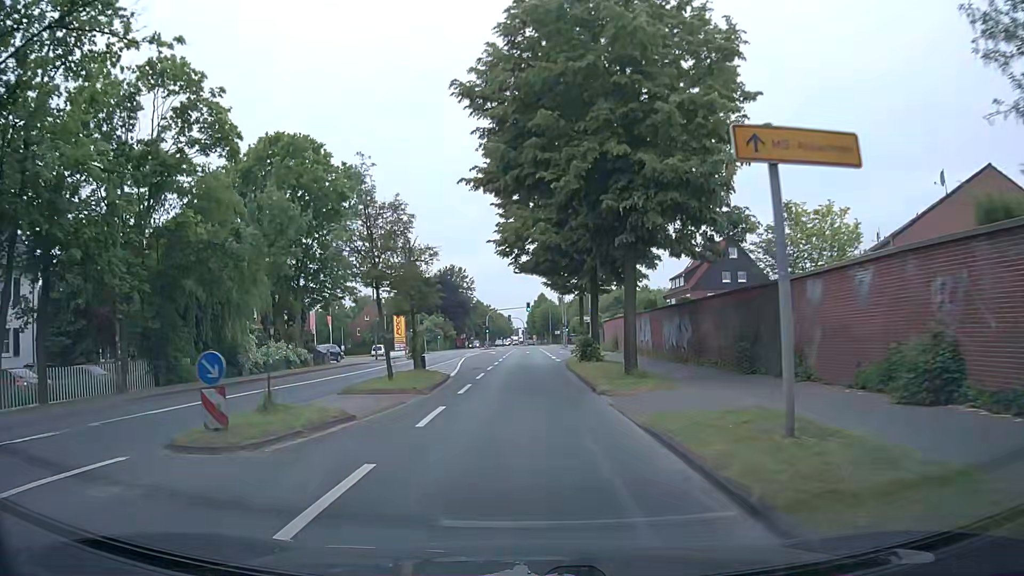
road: secondary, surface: asphalt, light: Day
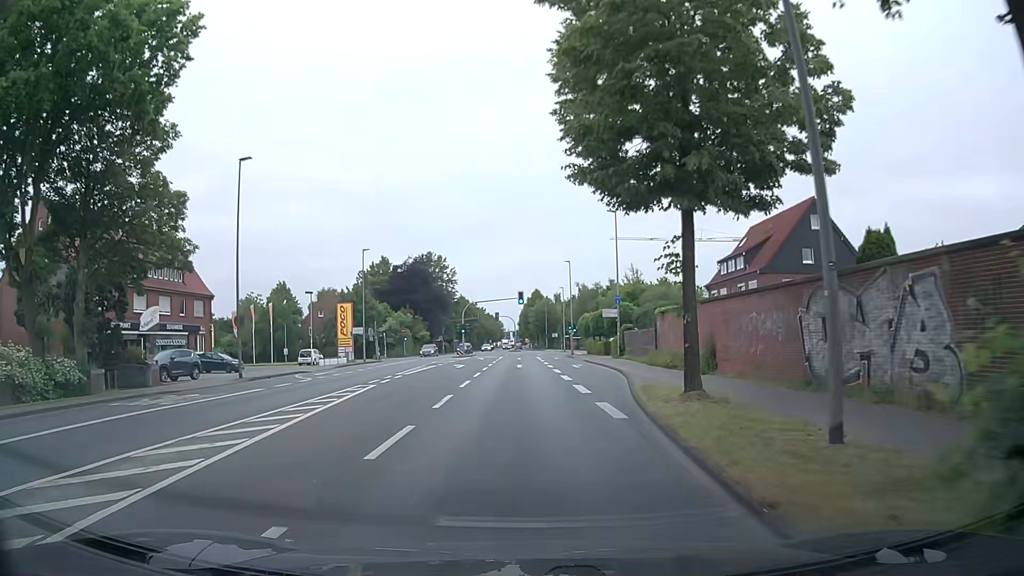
(-0.1, +27.1) m; +1°
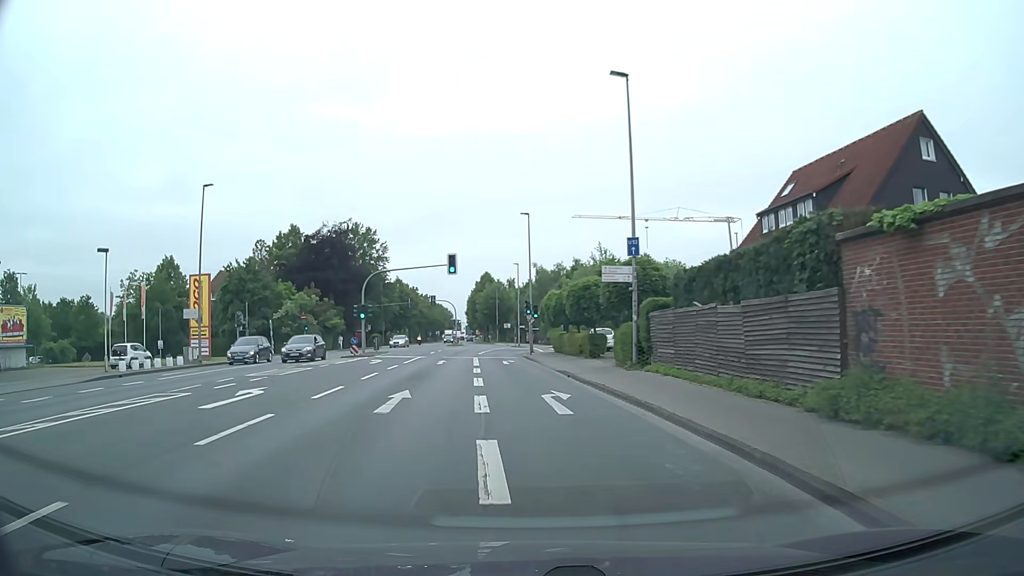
(+0.7, +24.7) m; +3°
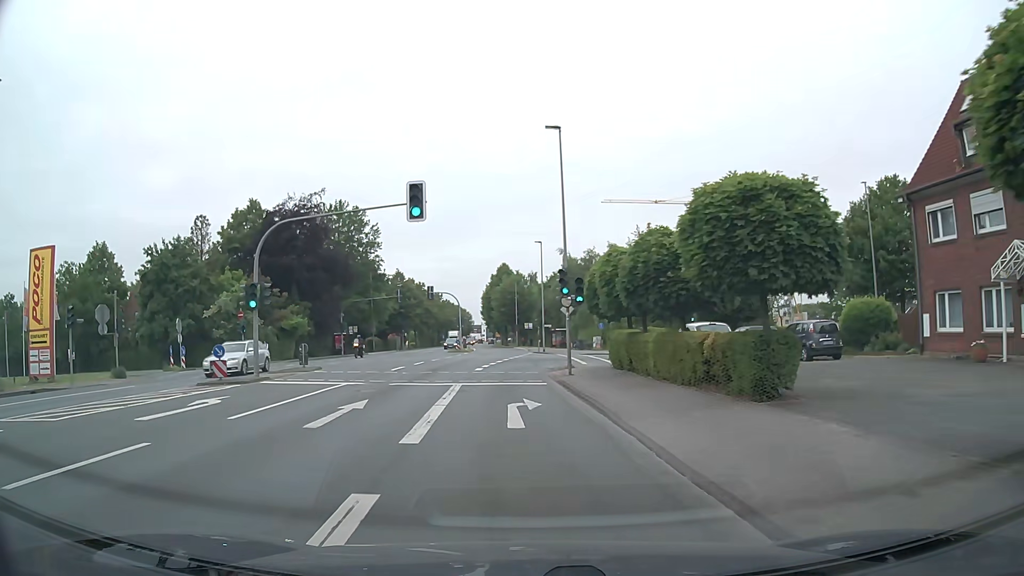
(-0.5, +21.2) m; -2°
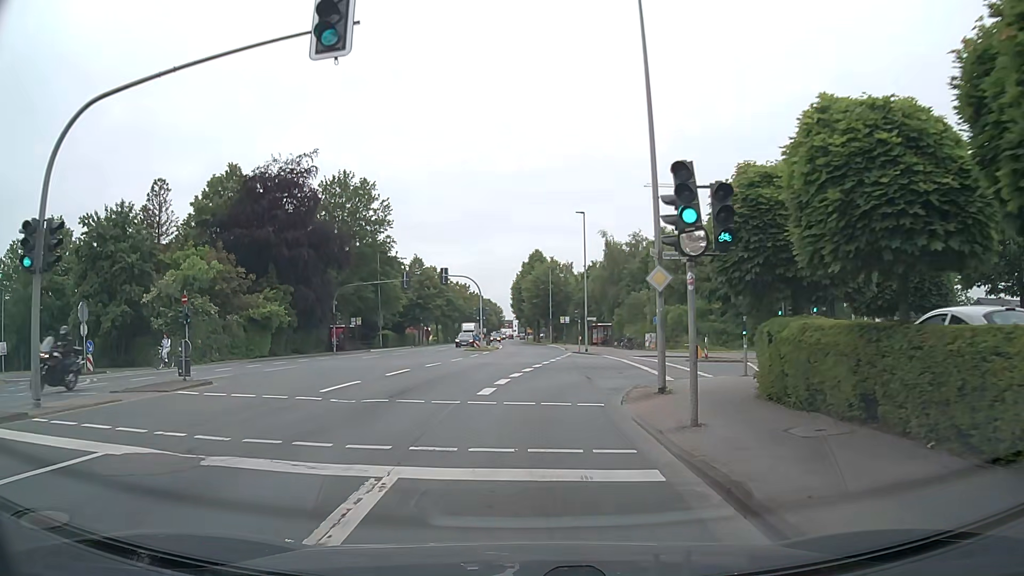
(-0.4, +13.5) m; -2°
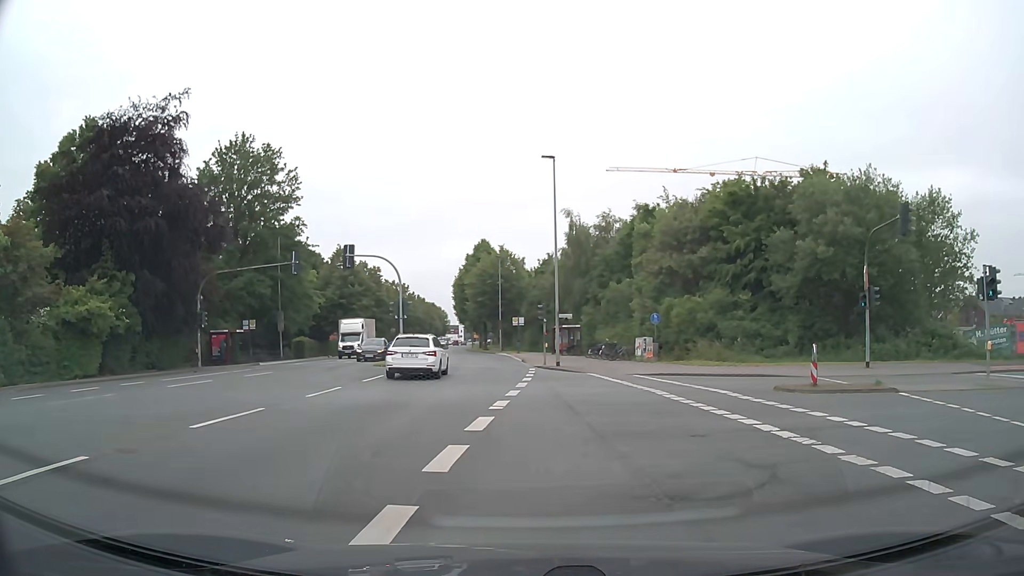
(0.0, +16.7) m; +4°
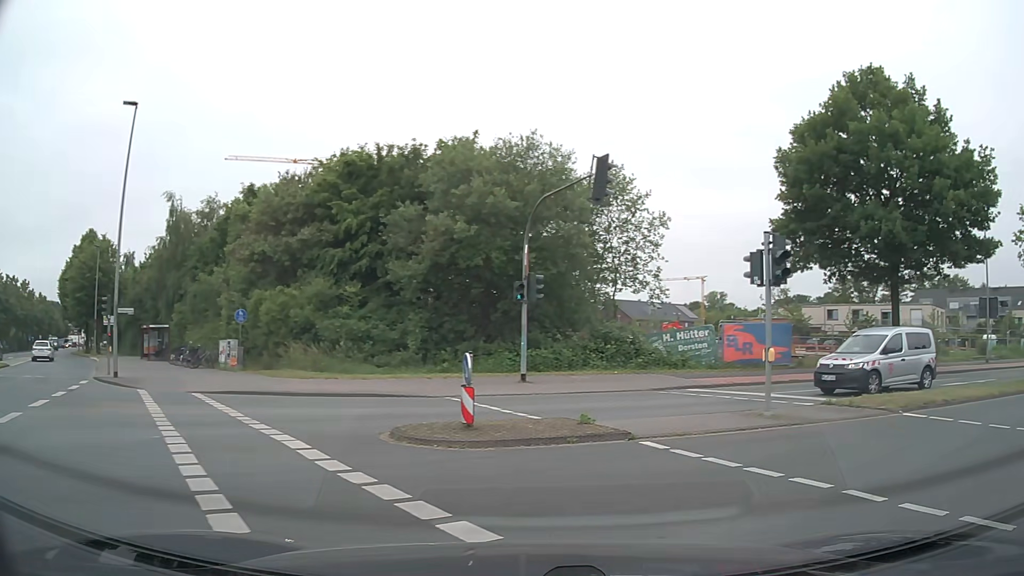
(+1.8, +7.7) m; +32°
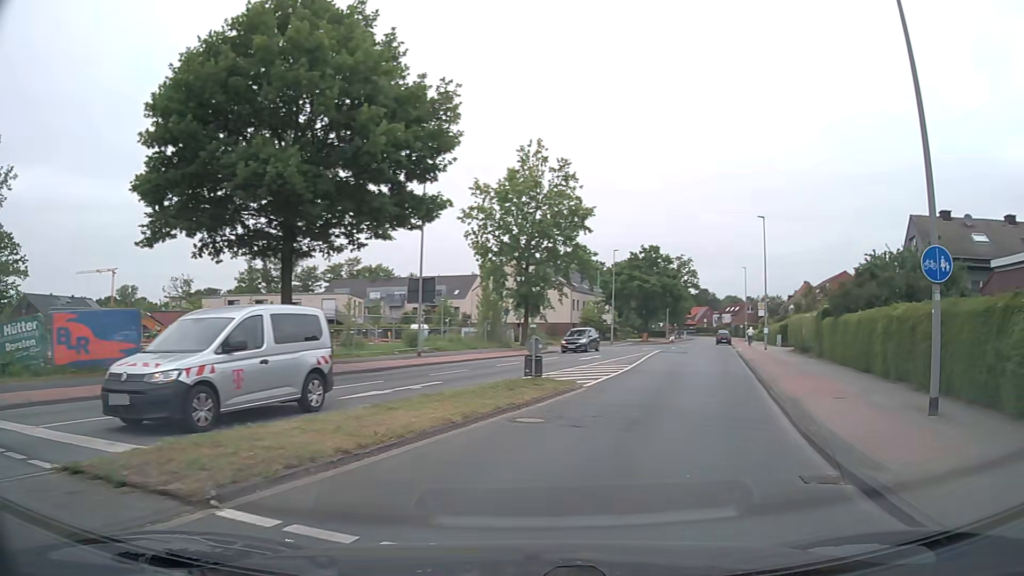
(+4.0, +7.5) m; +50°
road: tertiary
